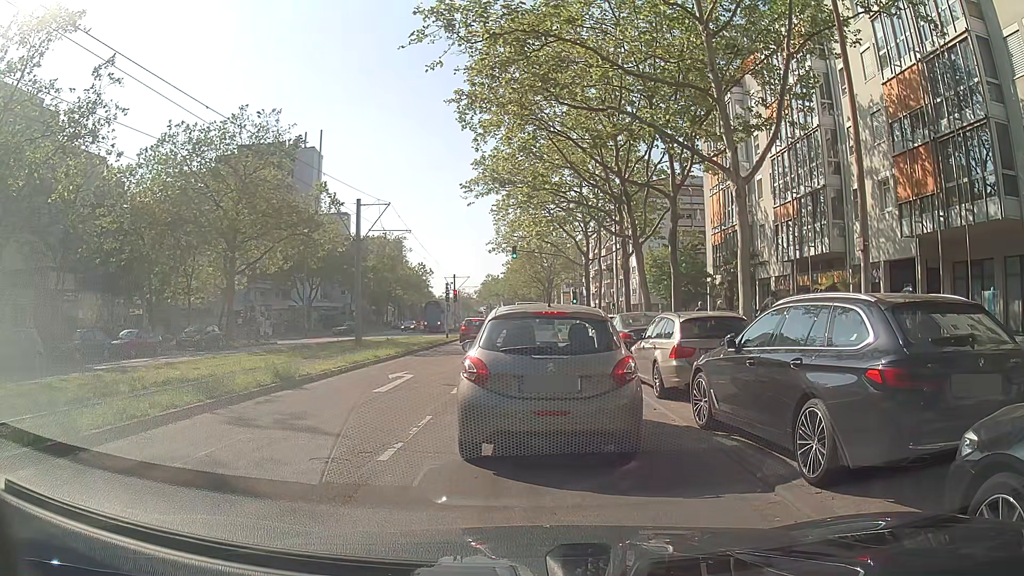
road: tertiary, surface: asphalt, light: Day
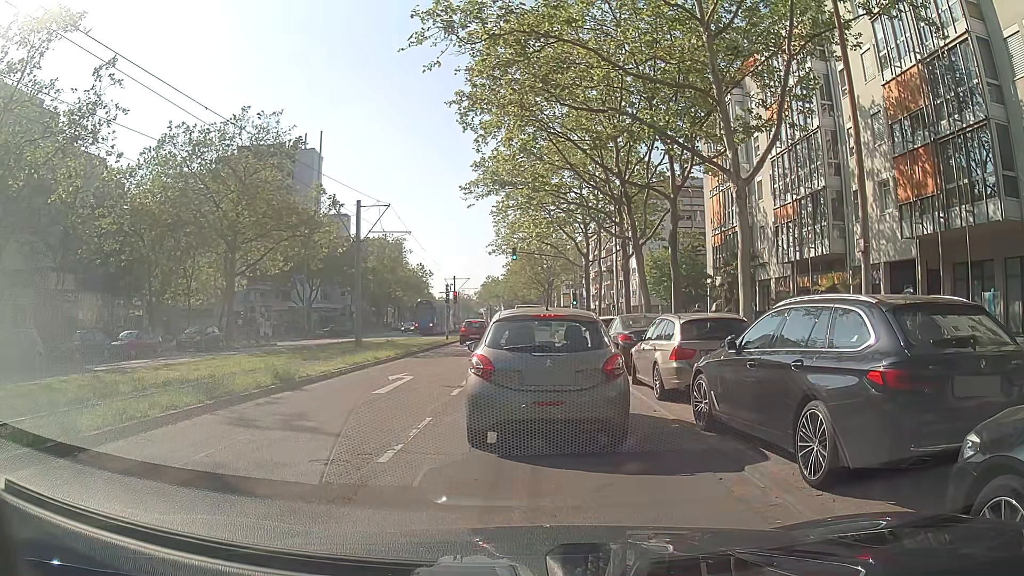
(0.0, 0.0) m; 0°
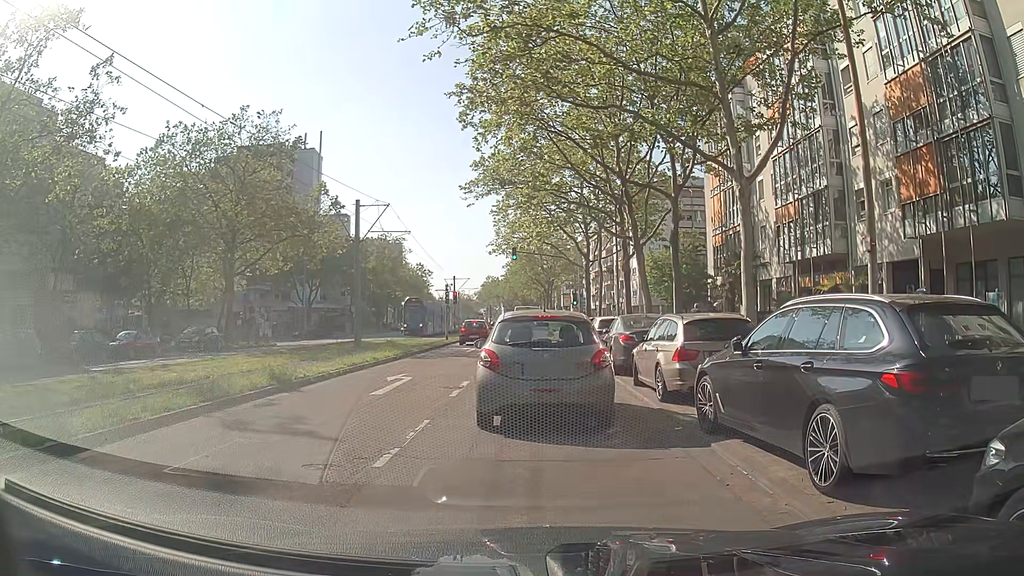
(0.0, +0.2) m; 0°
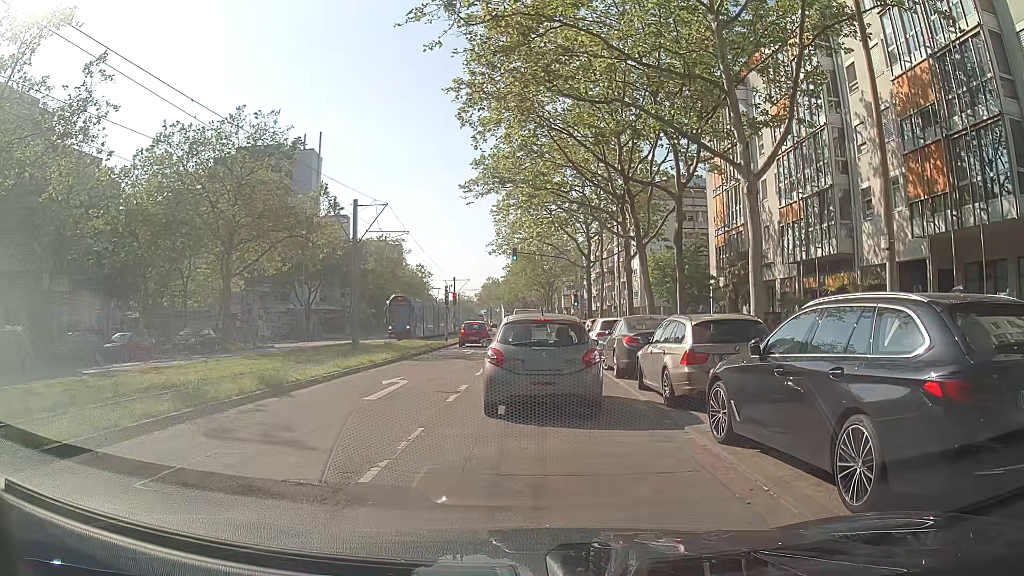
(0.0, +0.6) m; 0°
